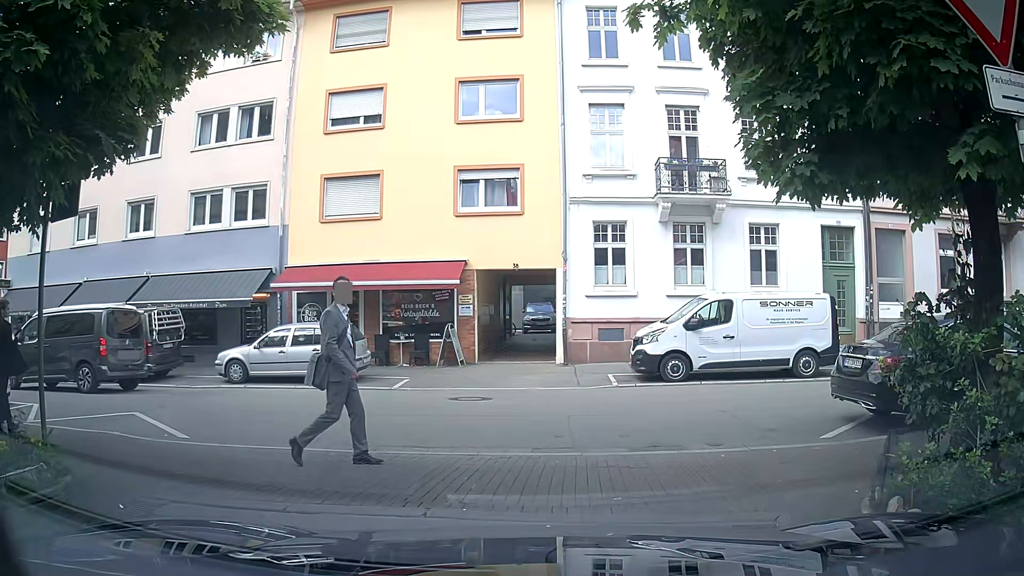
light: Day
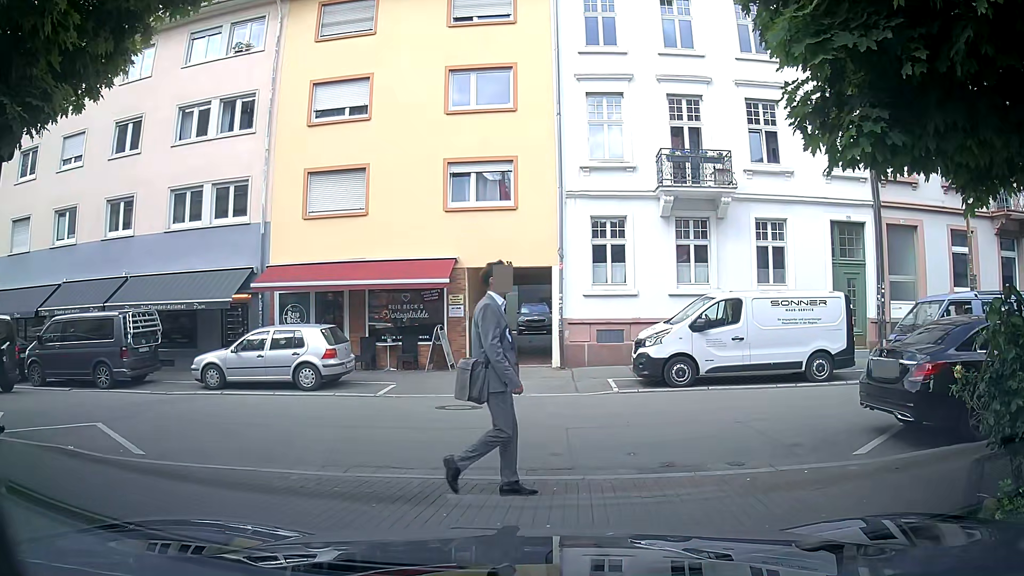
(0.0, +1.0) m; 0°
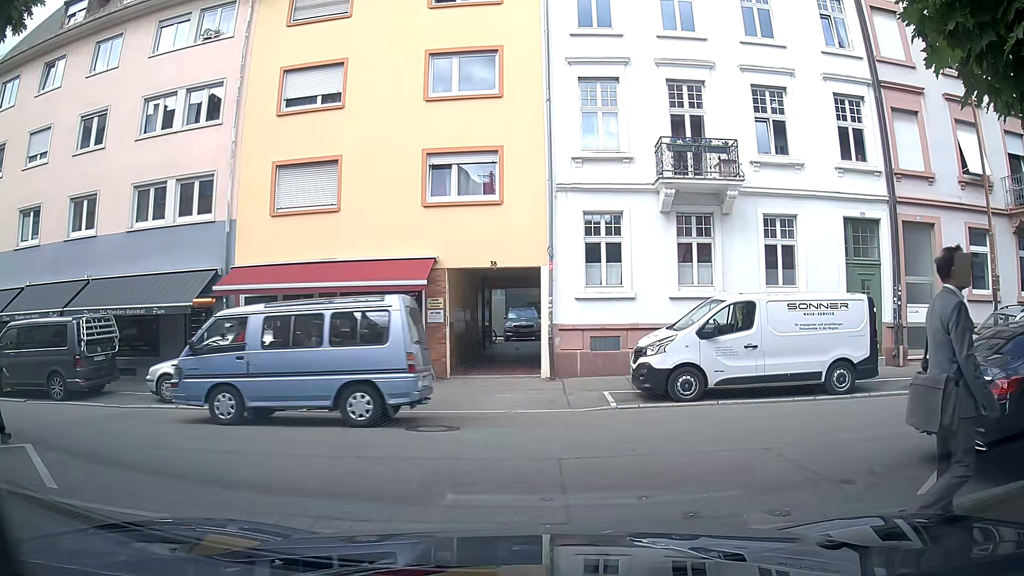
(0.0, +1.7) m; 0°
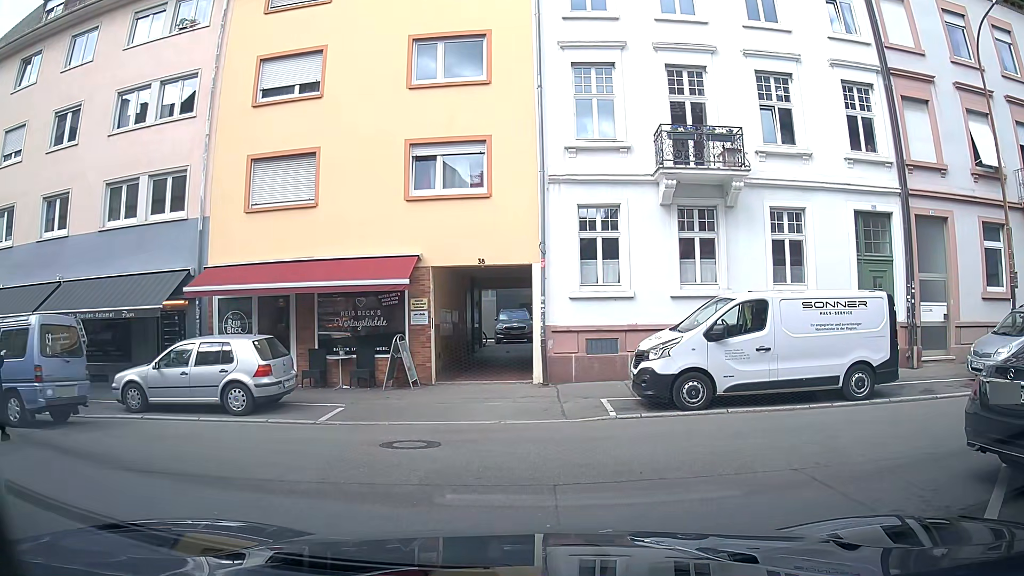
(0.0, +1.2) m; 0°
